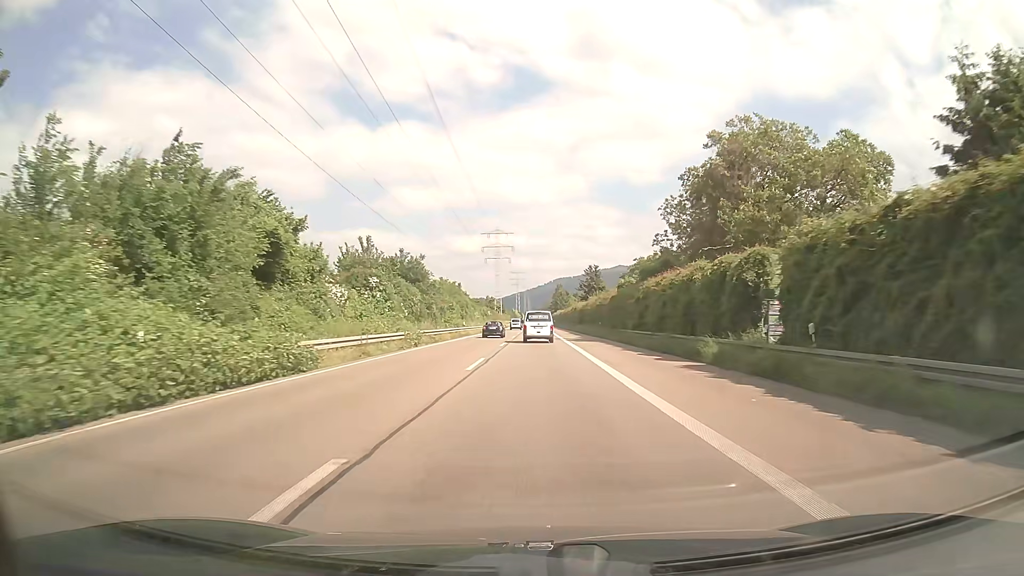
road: trunk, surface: asphalt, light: Day
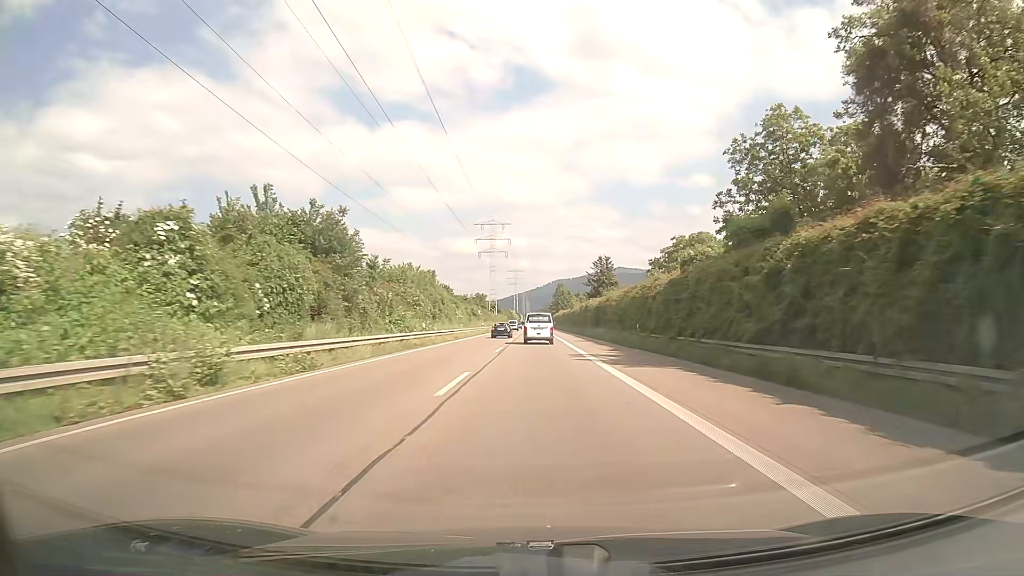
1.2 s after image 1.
(0.0, +24.5) m; 0°
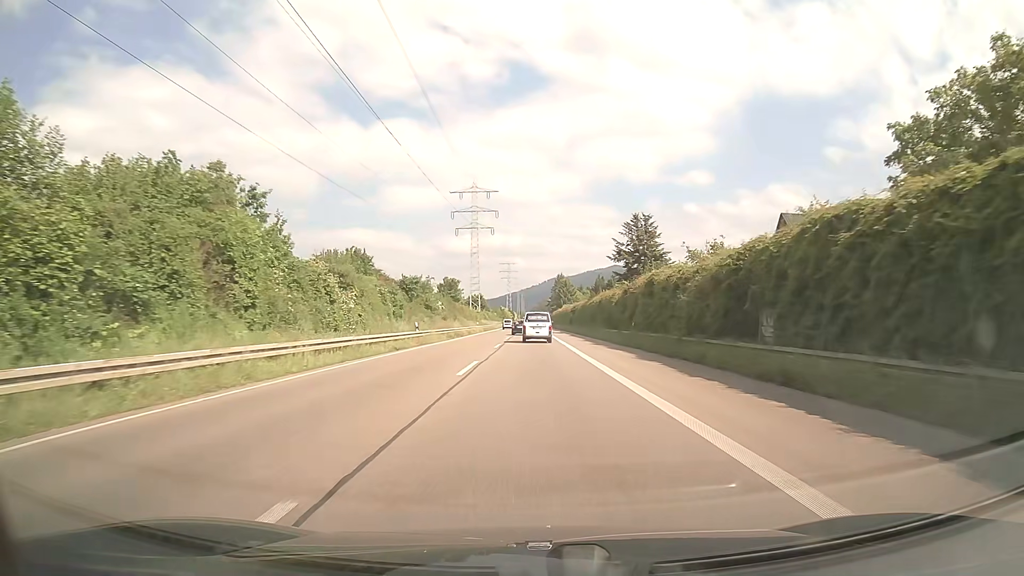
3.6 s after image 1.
(+0.2, +49.4) m; 0°
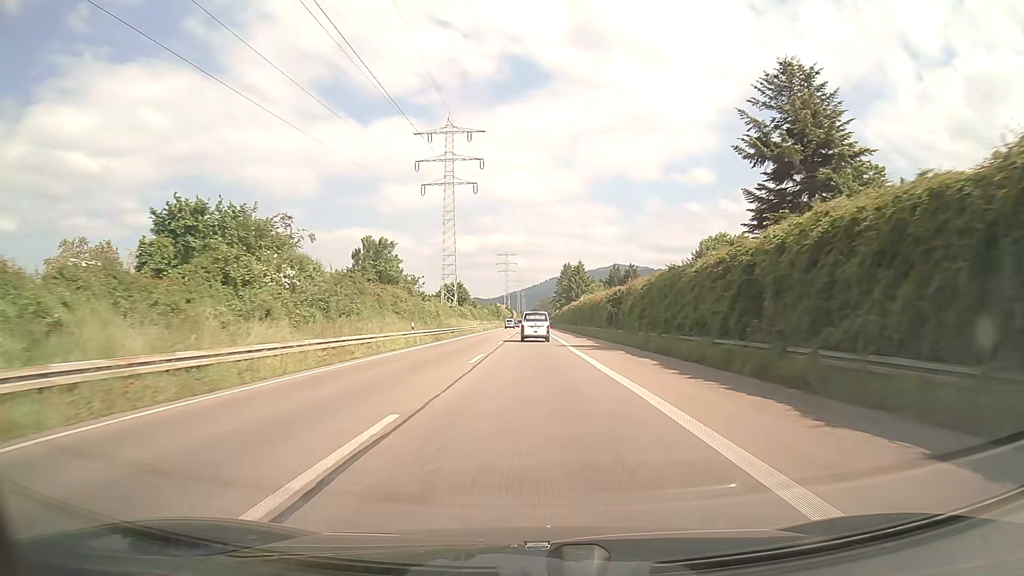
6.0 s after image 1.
(0.0, +49.6) m; 0°
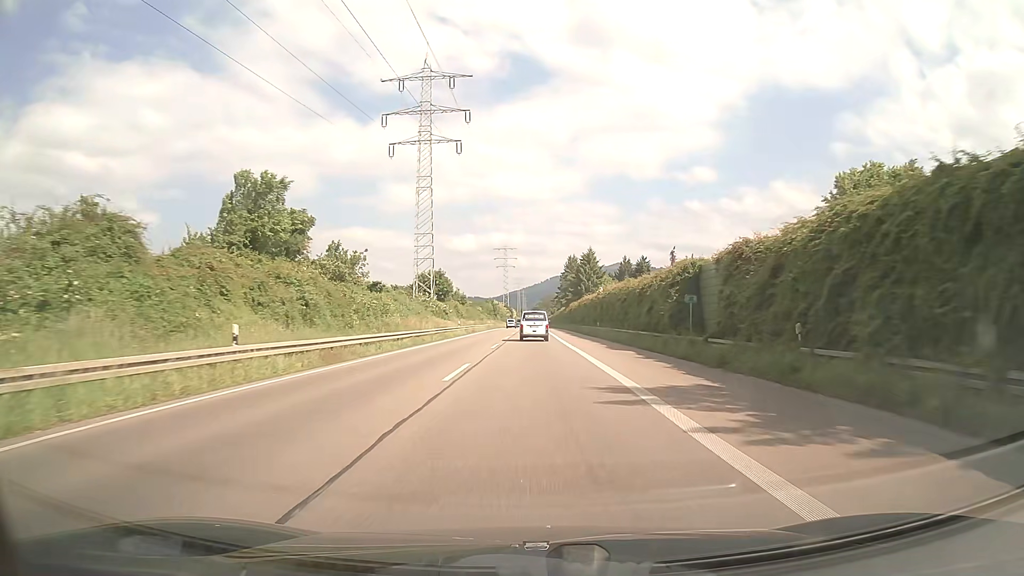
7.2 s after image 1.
(-0.1, +24.8) m; 0°
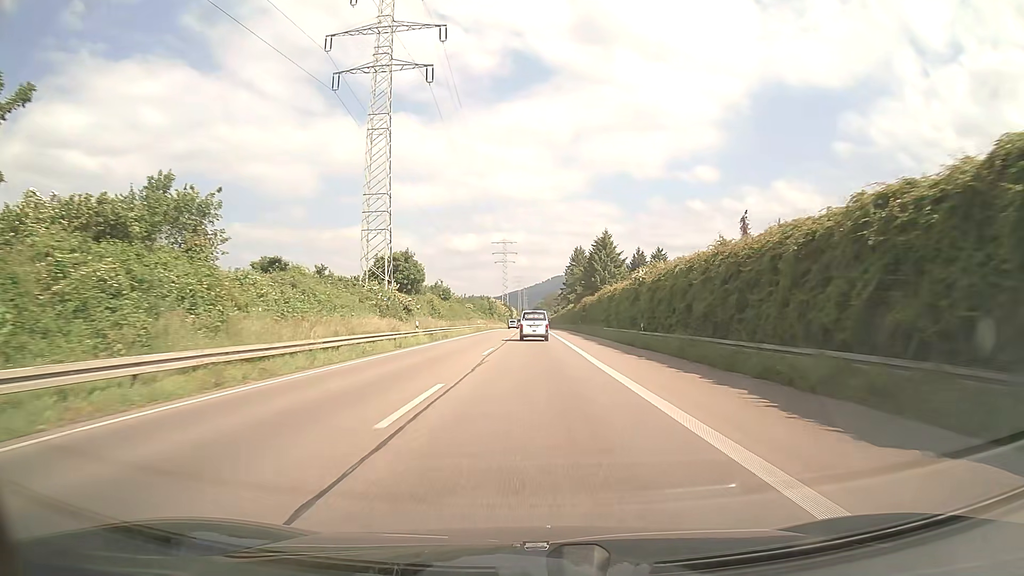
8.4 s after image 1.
(0.0, +24.8) m; 0°
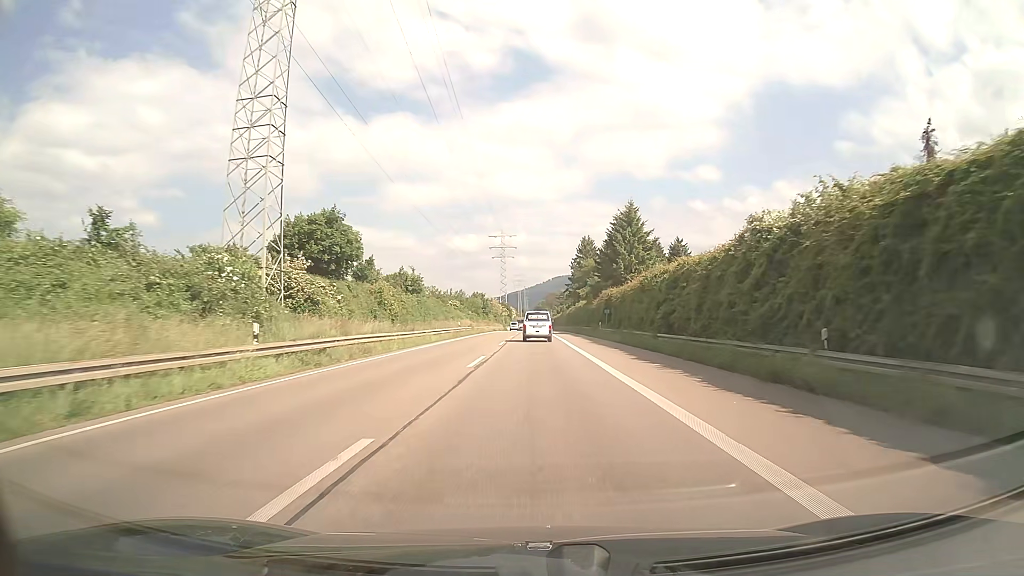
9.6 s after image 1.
(-0.1, +24.8) m; 0°
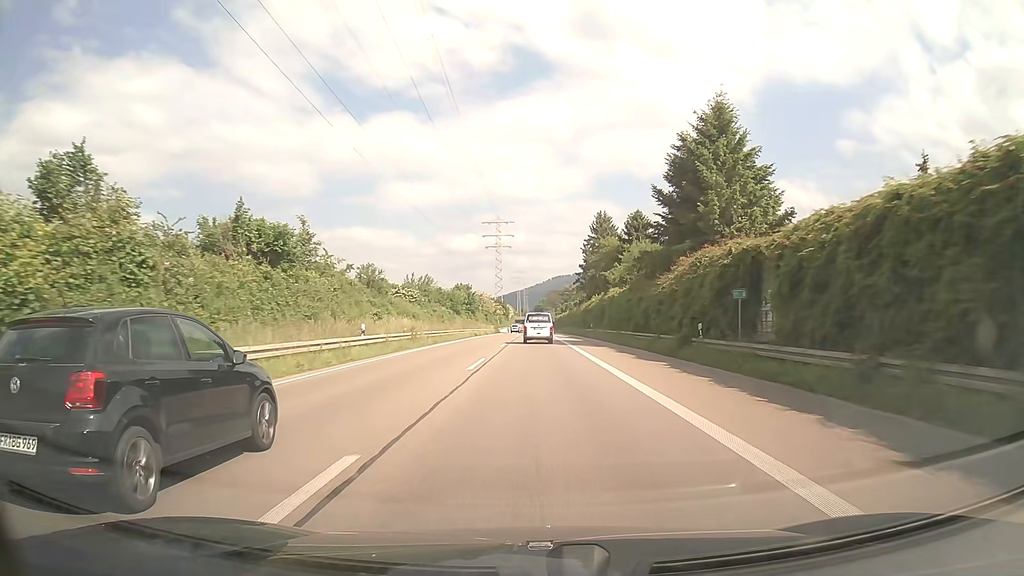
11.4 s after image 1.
(0.0, +37.1) m; 0°
(0, +10) (0, +20) (0, +30) (0, +40) (0, +50) (0, +60) (0, +70) (0, +80) (0, +90) (0, +100) m
